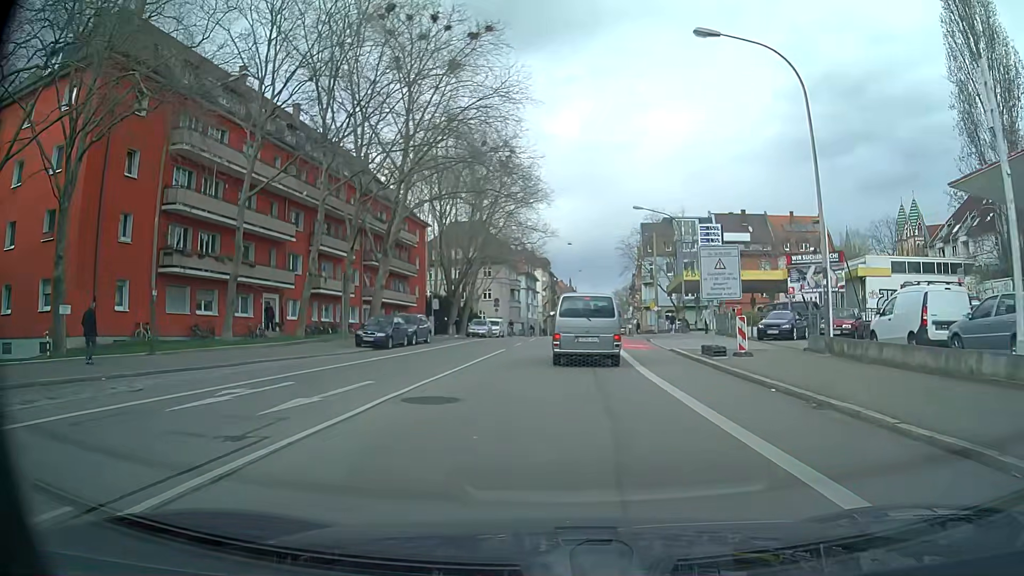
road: secondary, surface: asphalt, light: Day
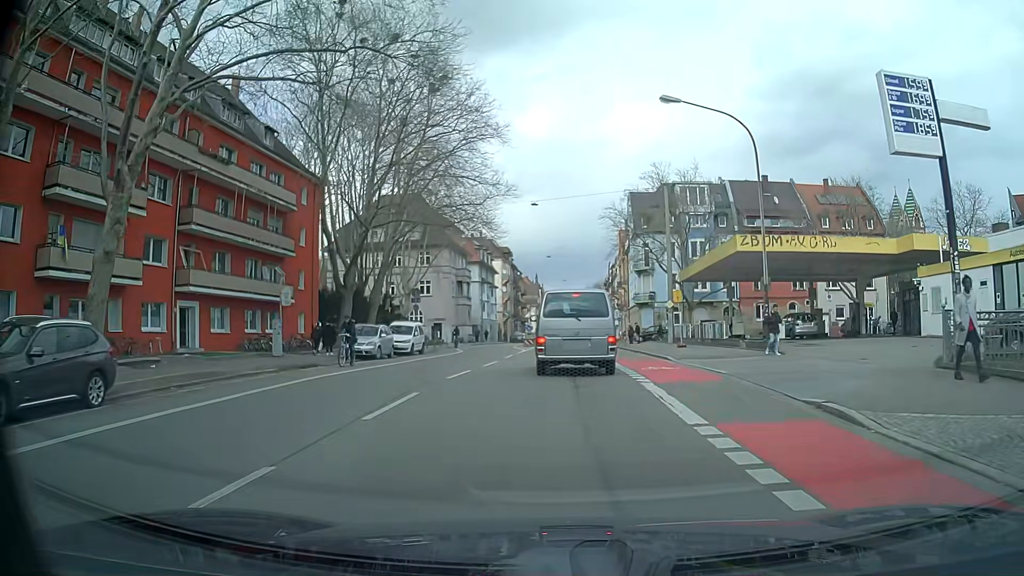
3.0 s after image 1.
(+0.7, +26.1) m; +4°
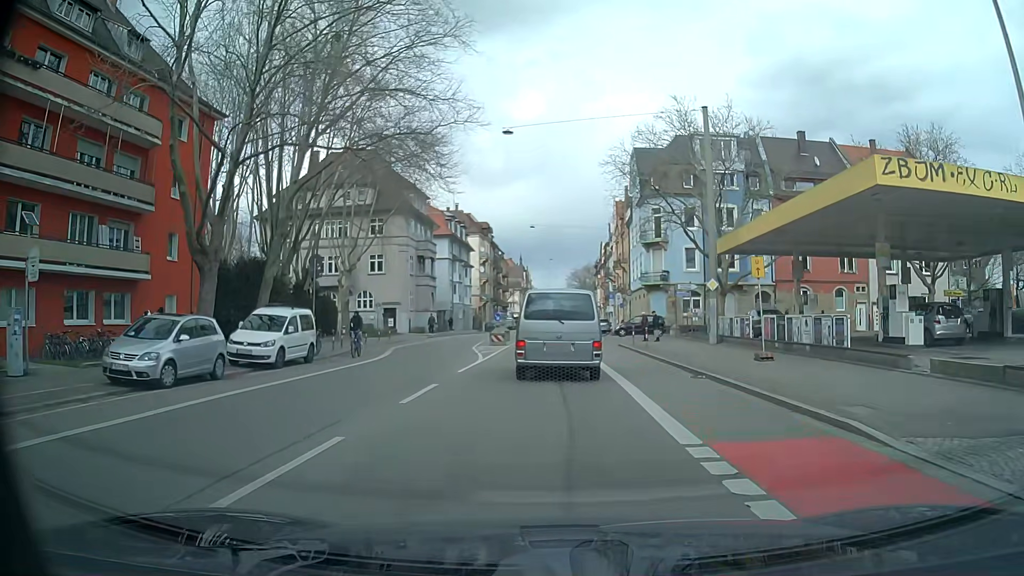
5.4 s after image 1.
(-0.1, +15.9) m; 0°
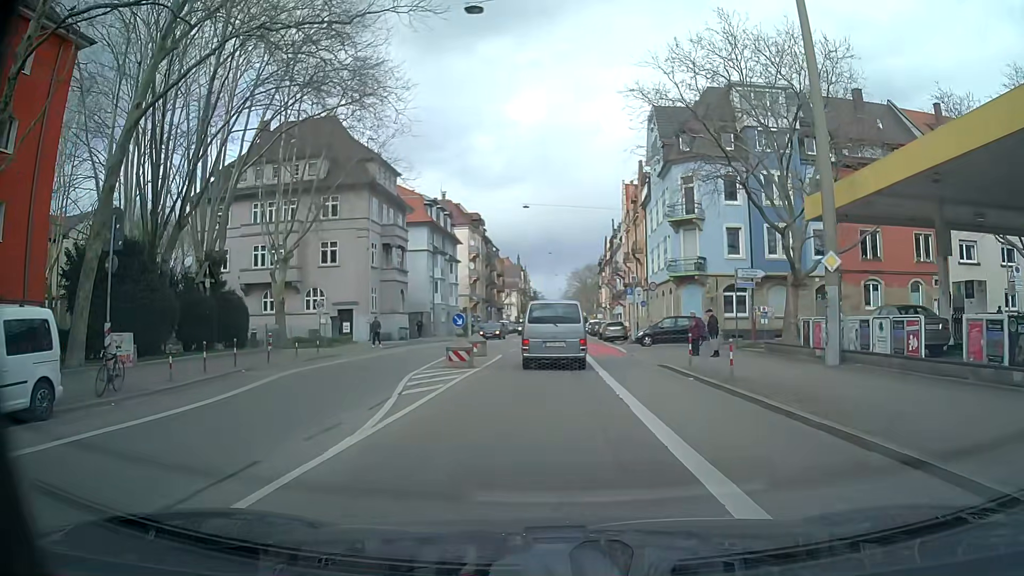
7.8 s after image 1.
(+0.2, +13.5) m; +1°
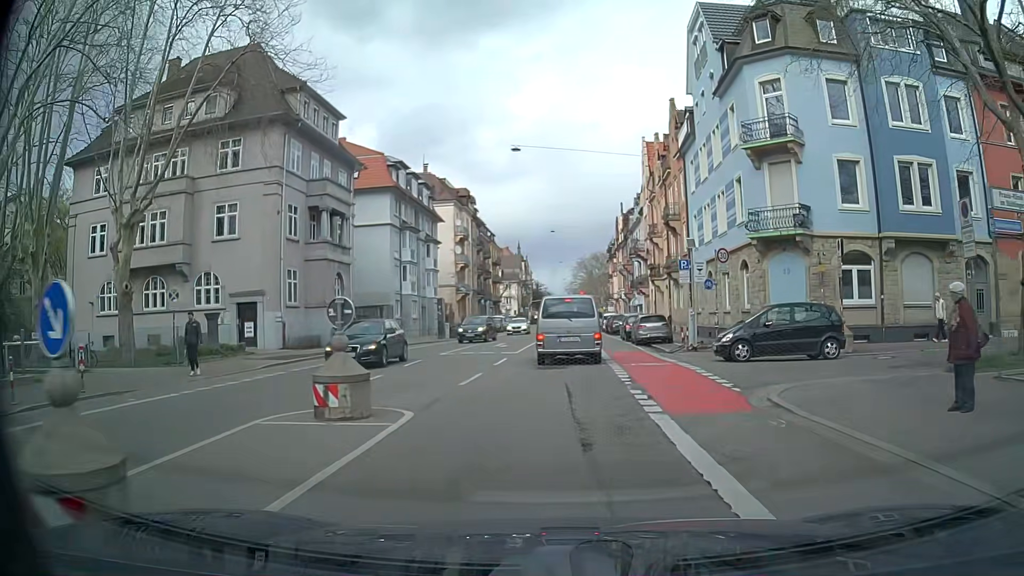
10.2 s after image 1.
(-0.4, +17.2) m; -2°
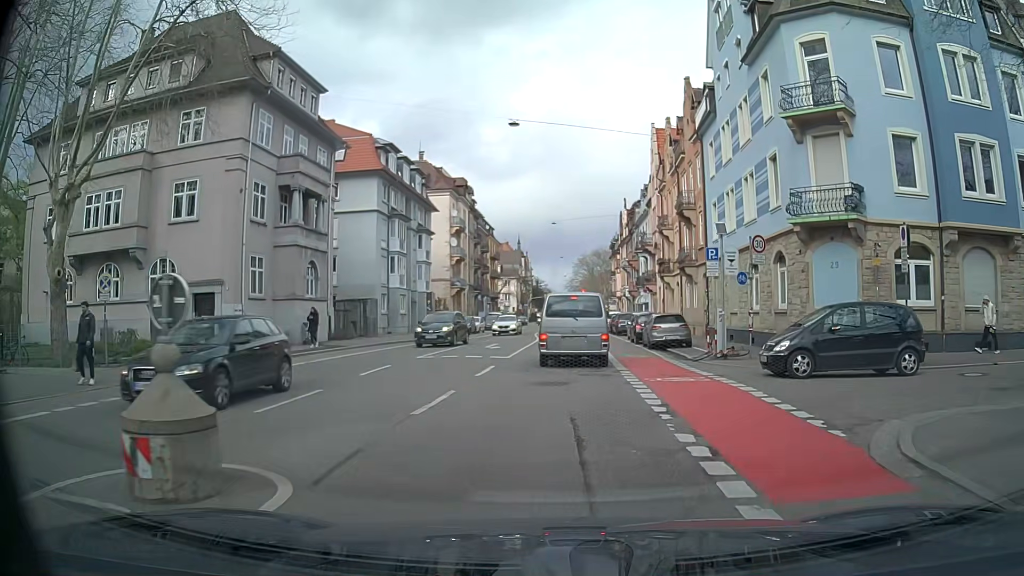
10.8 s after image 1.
(+0.1, +4.4) m; +2°
